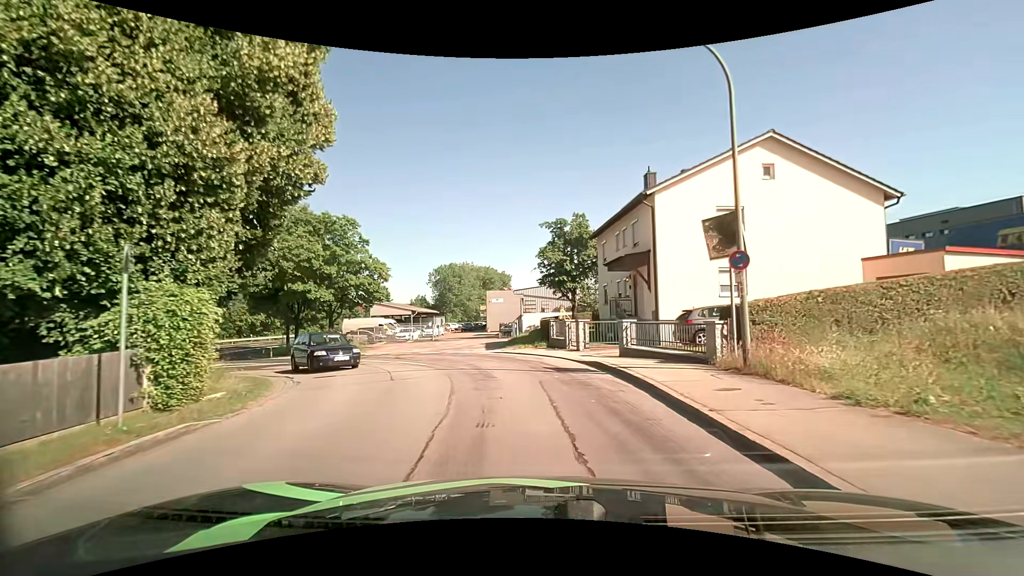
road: unclassified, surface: asphalt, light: Day
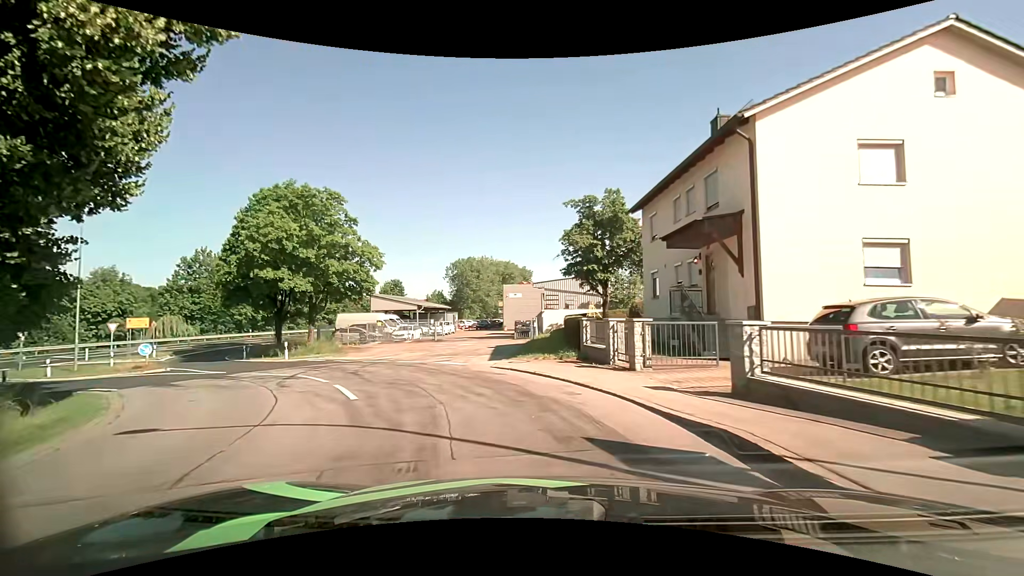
(0.0, +7.9) m; -1°
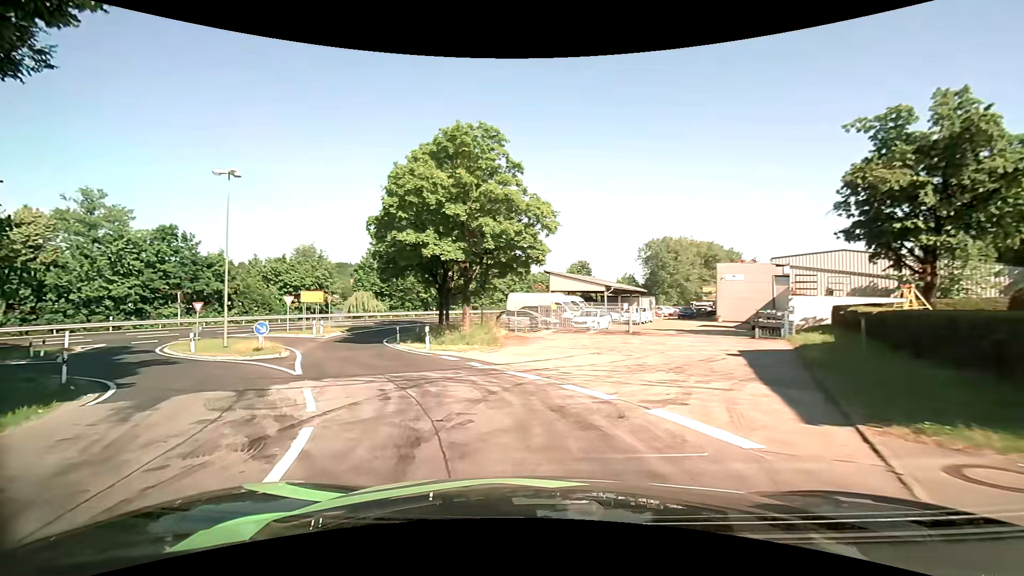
(-1.9, +10.9) m; -21°
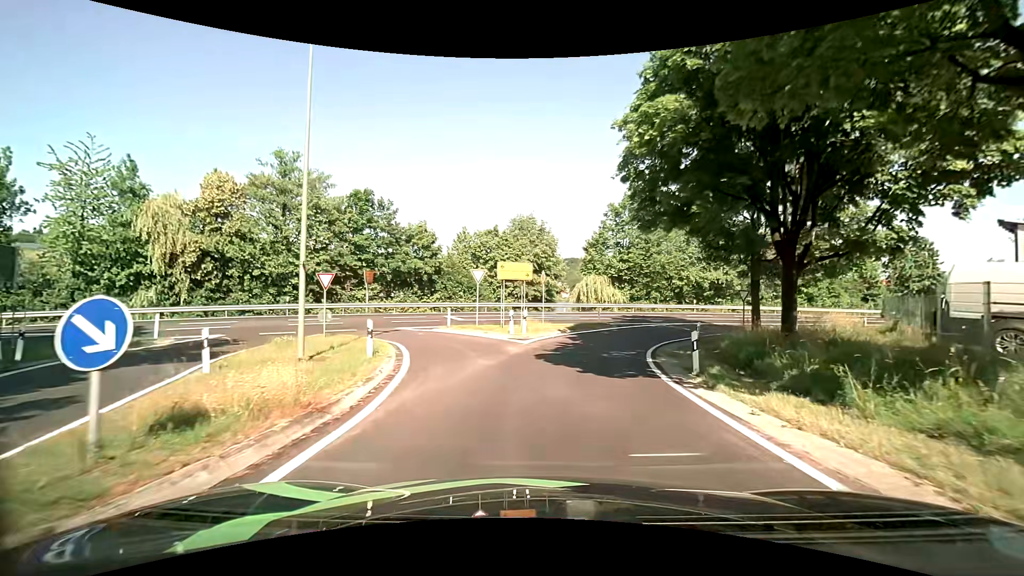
(-6.5, +19.7) m; -26°
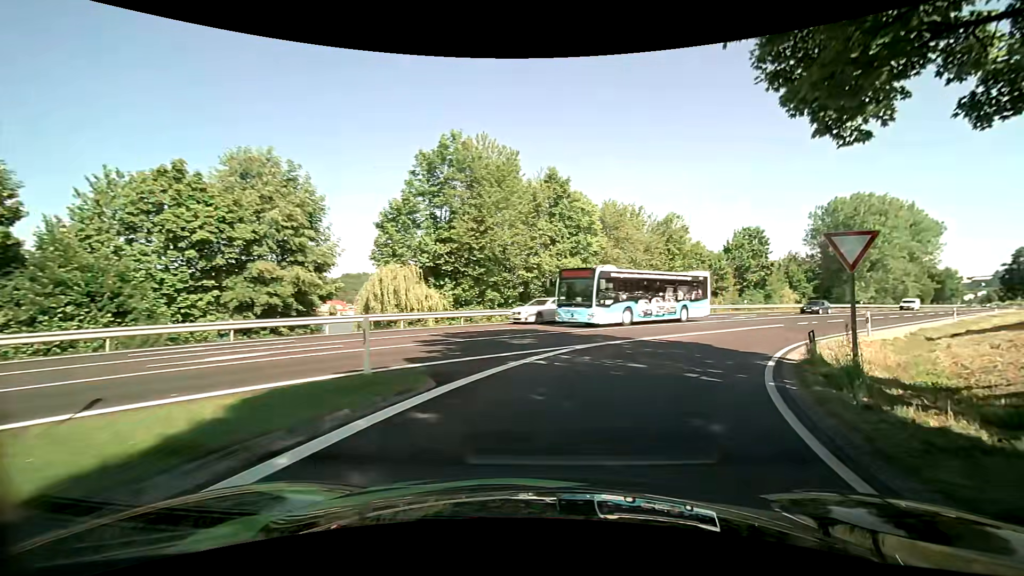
(+2.3, +23.6) m; +18°
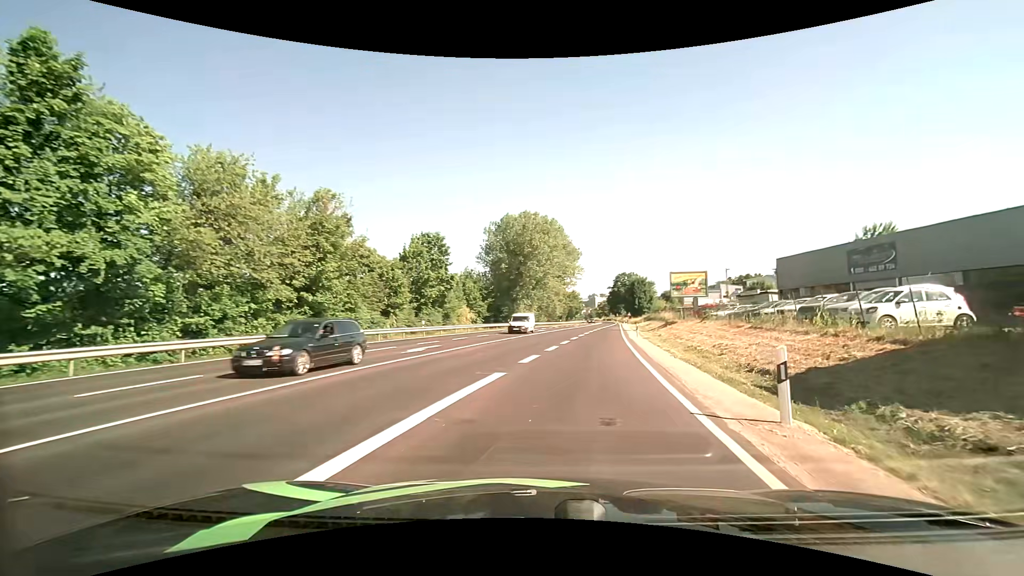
(+6.2, +18.5) m; +36°
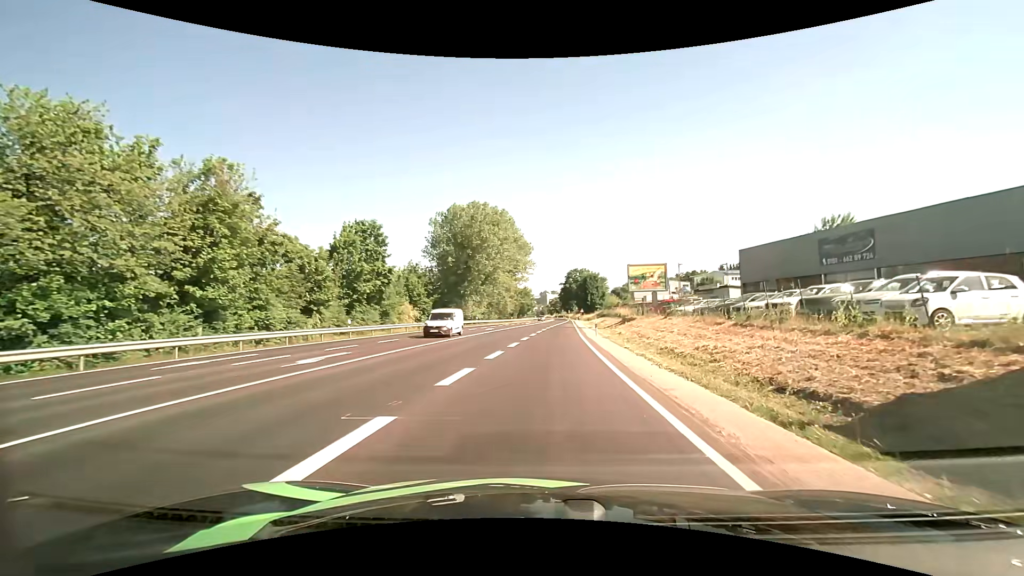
(+0.3, +5.5) m; +6°
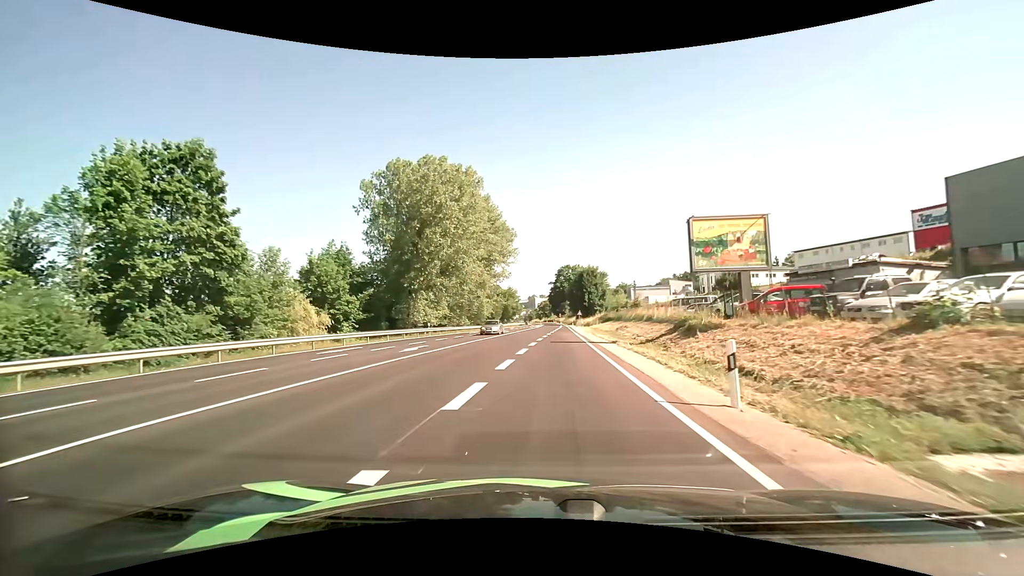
(+0.8, +26.6) m; +1°
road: primary
(0, +10) (0, +20) (0, +30) (+1, +40) (+1, +50) (+1, +60) (+1, +70) (+2, +80) (+2, +90) (+2, +100) m
